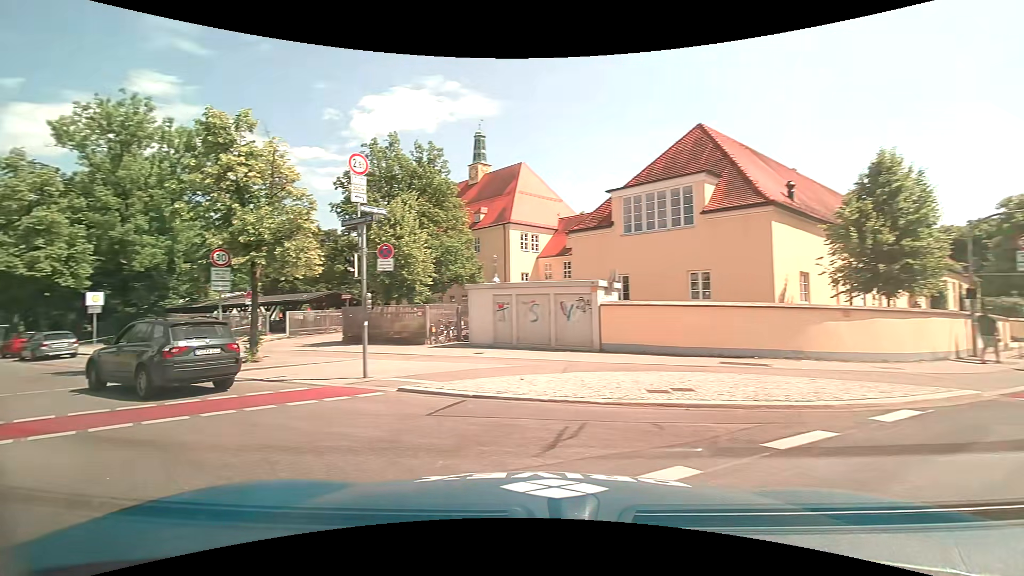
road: secondary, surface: asphalt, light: Day
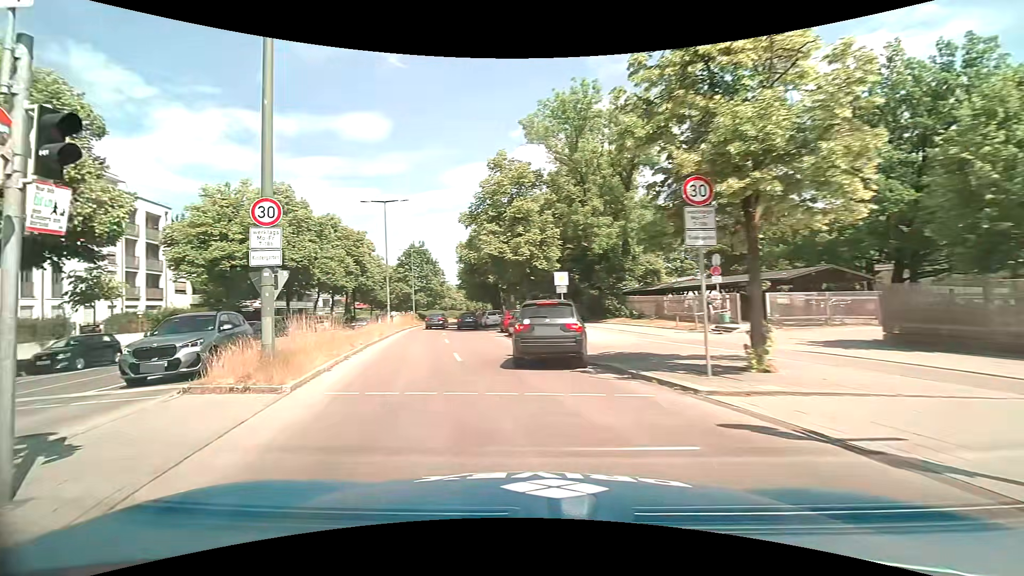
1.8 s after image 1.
(-4.3, +7.9) m; -49°
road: residential
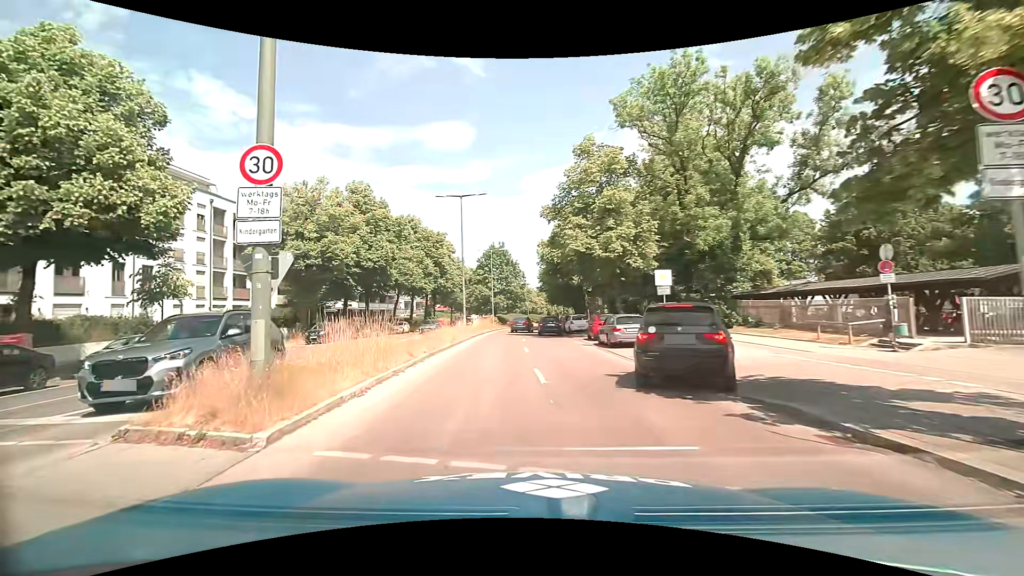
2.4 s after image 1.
(-0.4, +4.1) m; -10°
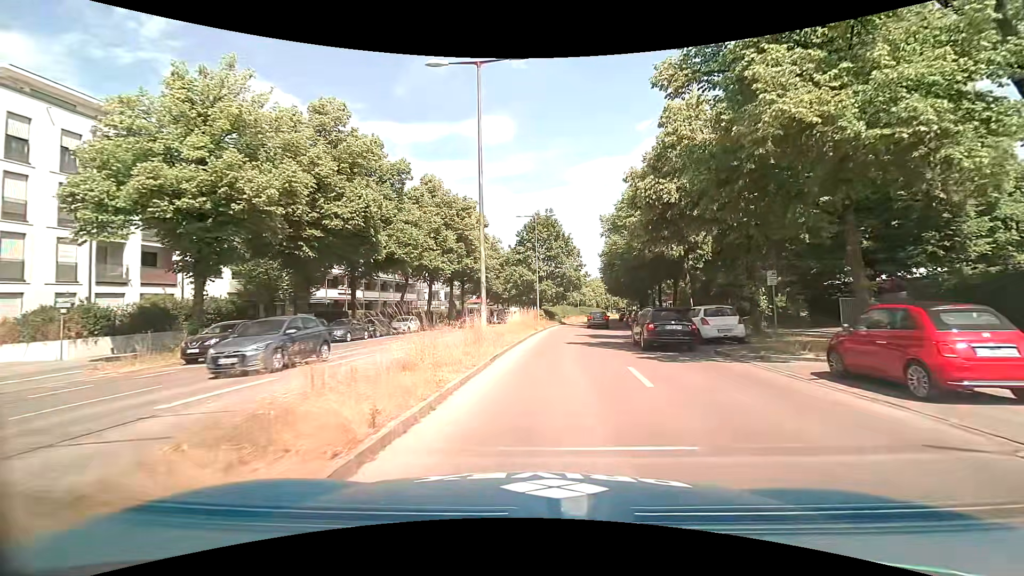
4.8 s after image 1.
(-1.9, +19.5) m; -6°
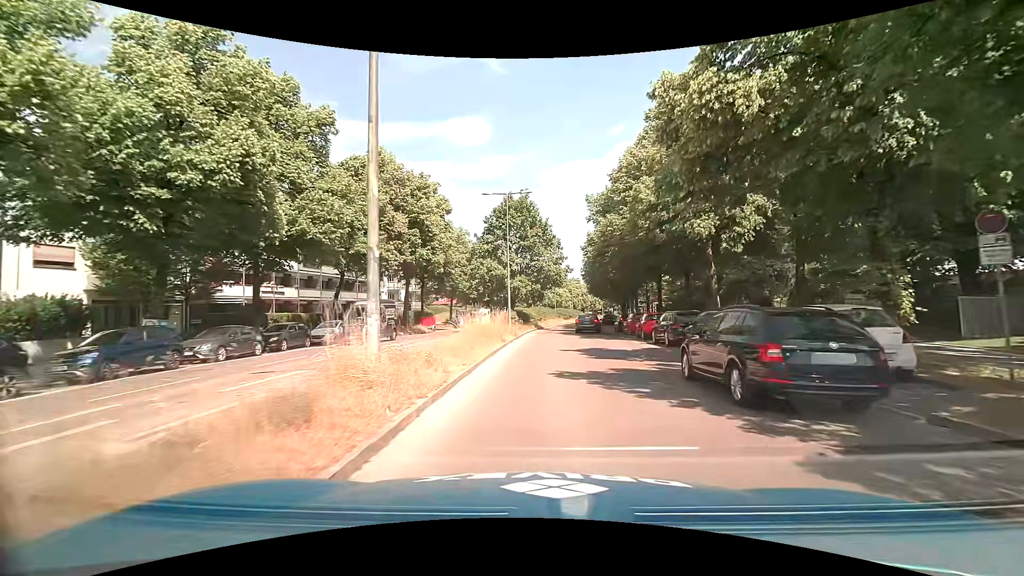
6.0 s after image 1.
(+0.3, +9.9) m; +3°
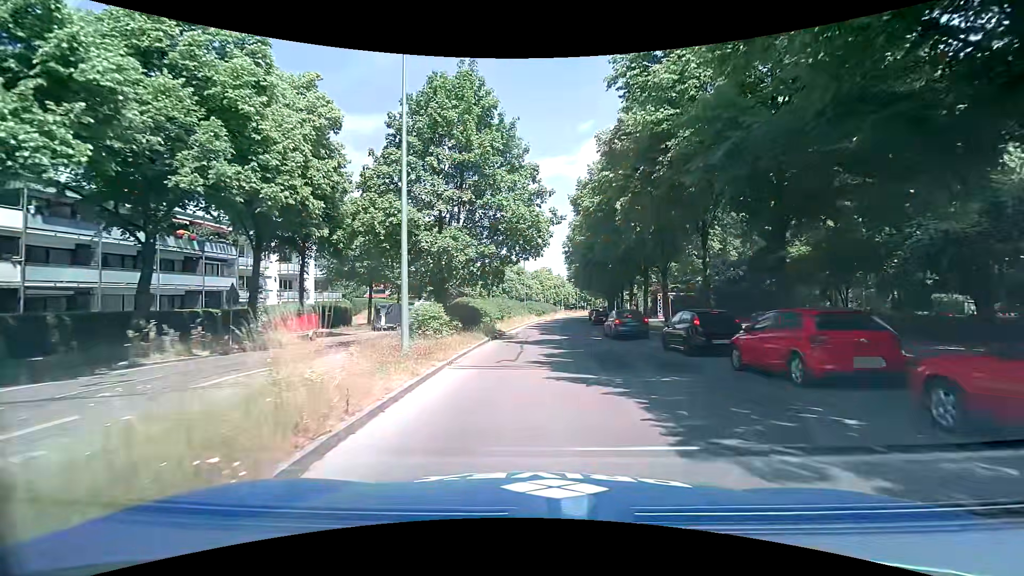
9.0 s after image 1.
(+0.6, +23.5) m; +4°
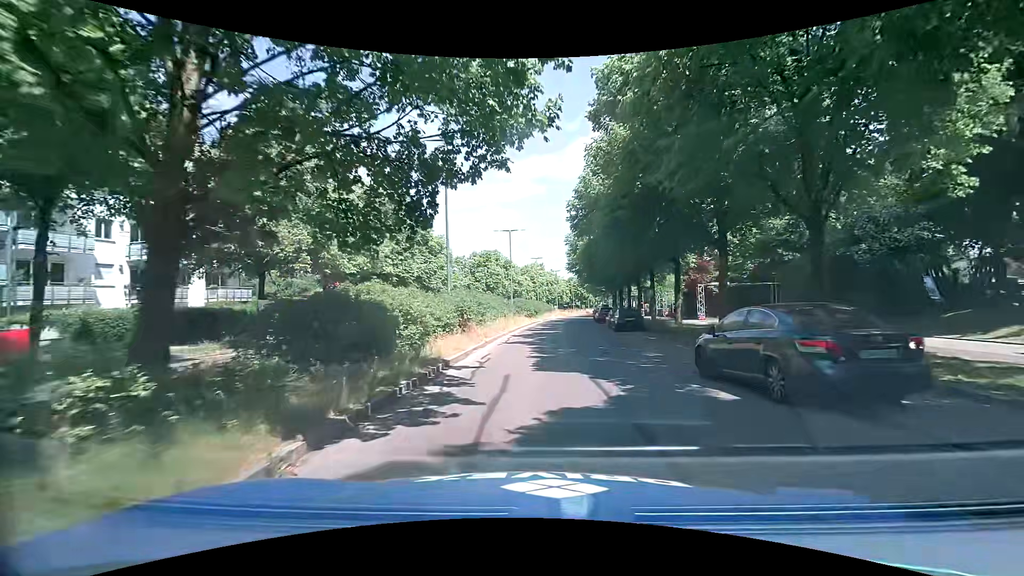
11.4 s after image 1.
(0.0, +18.1) m; +2°
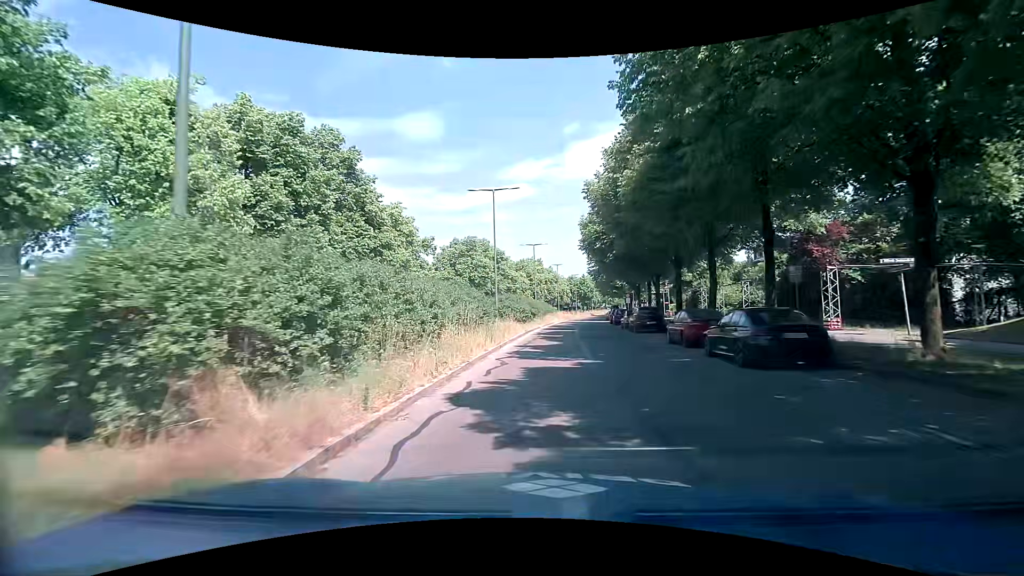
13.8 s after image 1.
(-0.2, +19.5) m; 0°
(0, +10) (+1, +20) (+1, +30) (+2, +40) (+3, +50) (+4, +60) (+5, +70) (+7, +80) (+8, +90) (+10, +99) m
